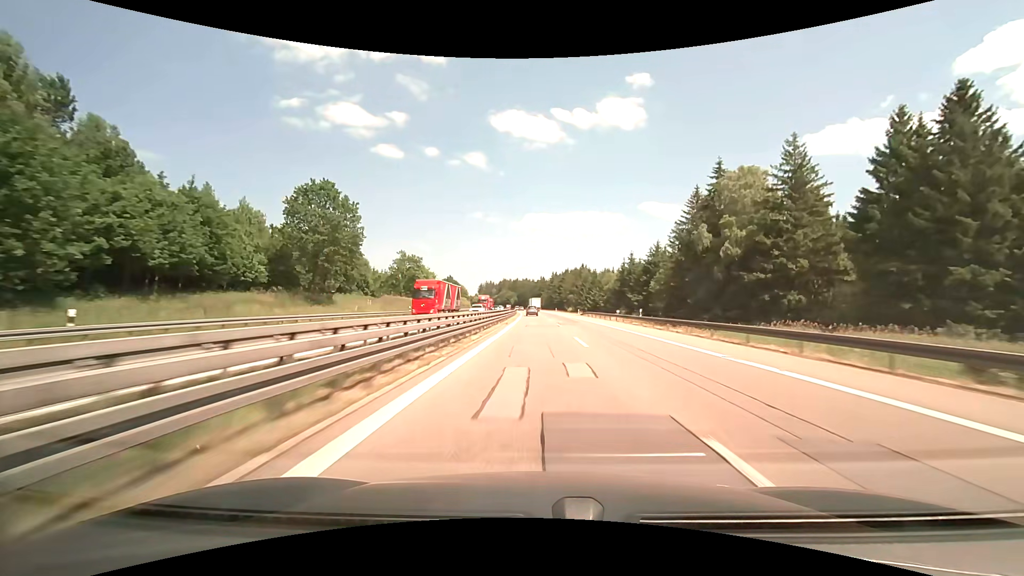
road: motorway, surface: asphalt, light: Day
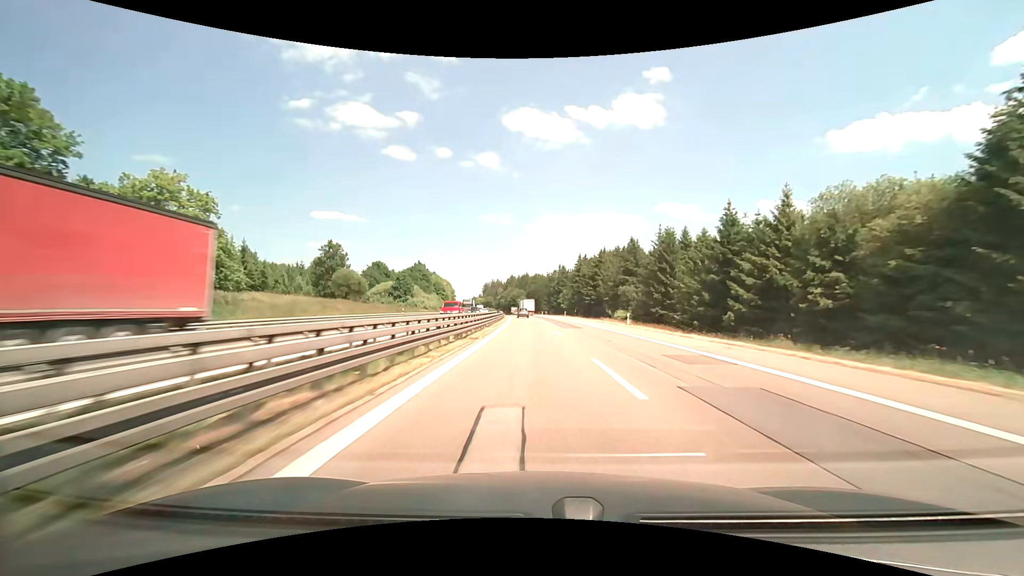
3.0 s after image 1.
(-0.7, +98.4) m; -1°
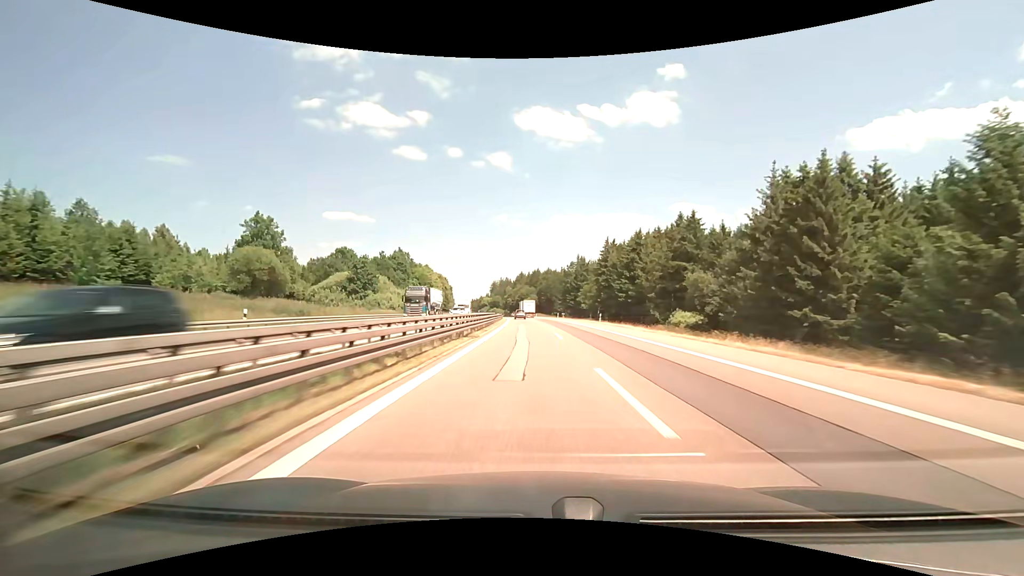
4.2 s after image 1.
(-0.2, +38.4) m; -1°
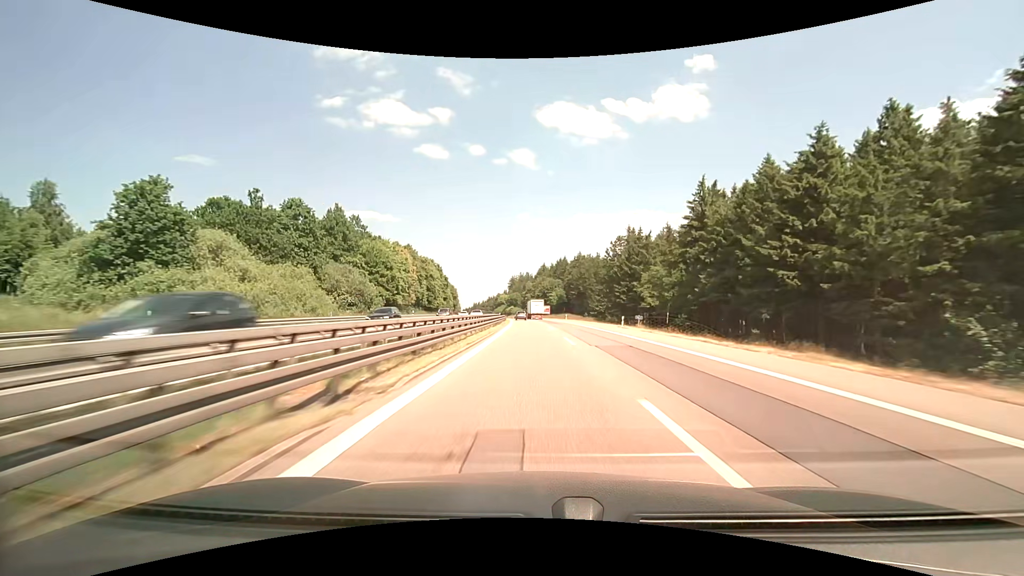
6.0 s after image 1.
(-1.1, +57.2) m; -2°
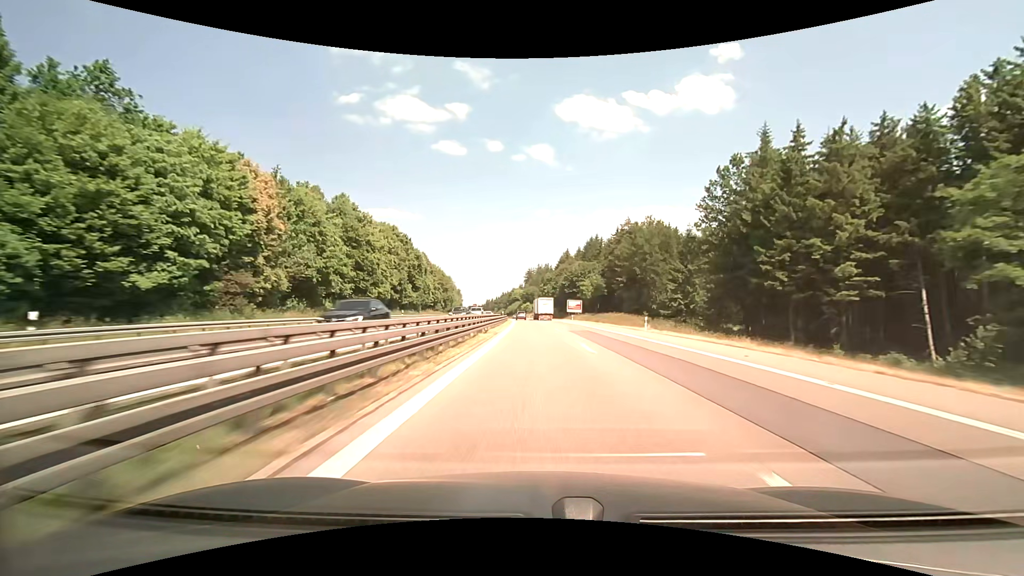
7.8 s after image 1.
(-1.6, +57.1) m; -3°
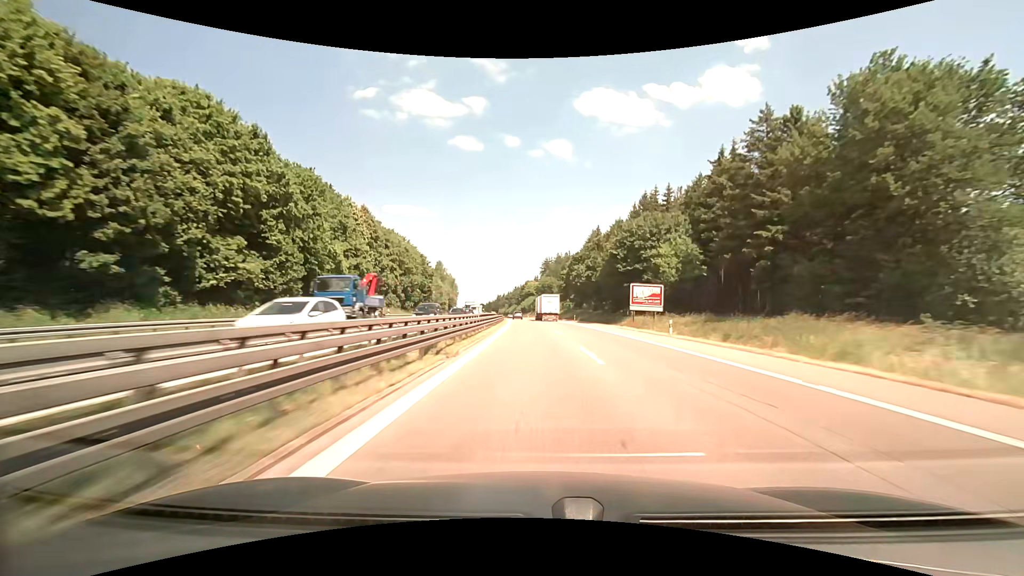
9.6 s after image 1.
(-0.8, +57.6) m; -1°
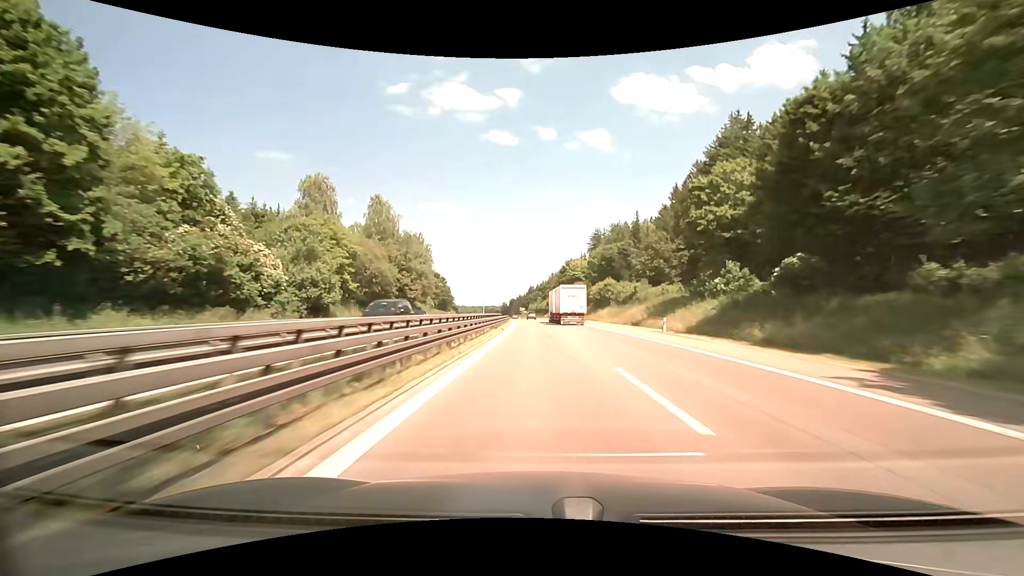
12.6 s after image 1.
(-4.0, +96.7) m; -5°
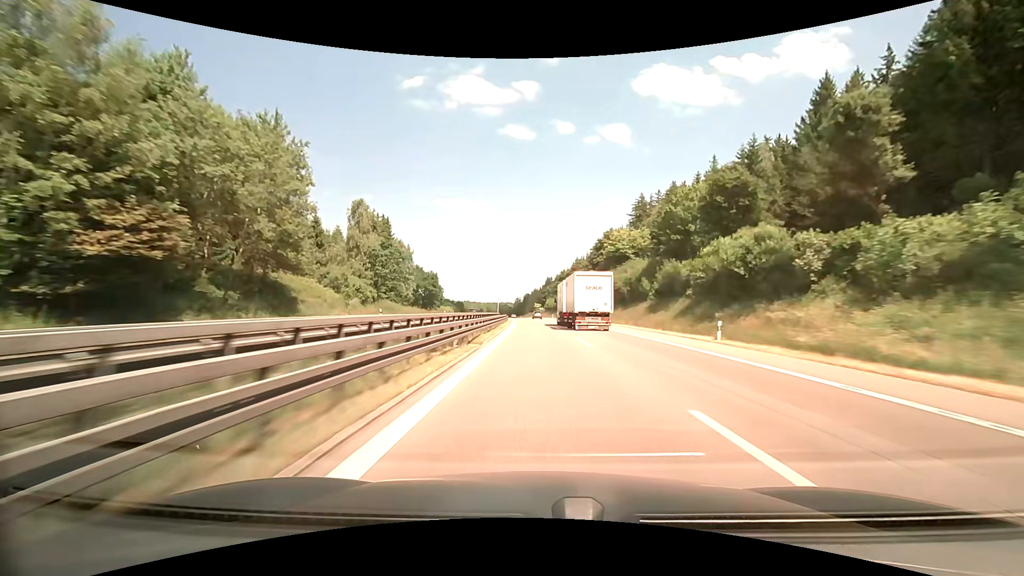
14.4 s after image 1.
(-0.8, +58.7) m; -1°
(0, +10) (0, +20) (0, +30) (0, +40) (0, +50) (0, +60) (-1, +70) (-1, +80) (-1, +90) (-2, +100) m
